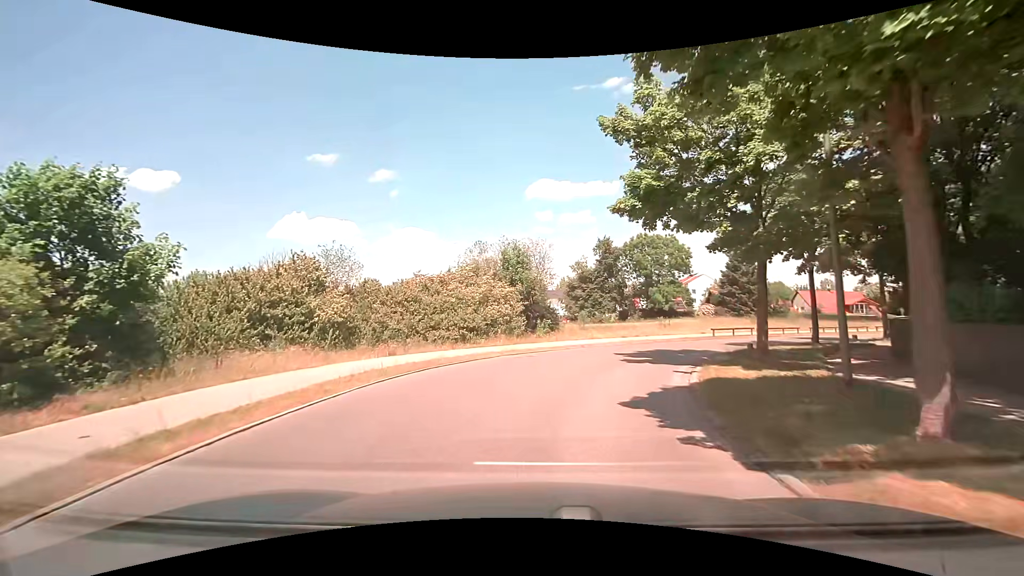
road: residential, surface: asphalt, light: Day
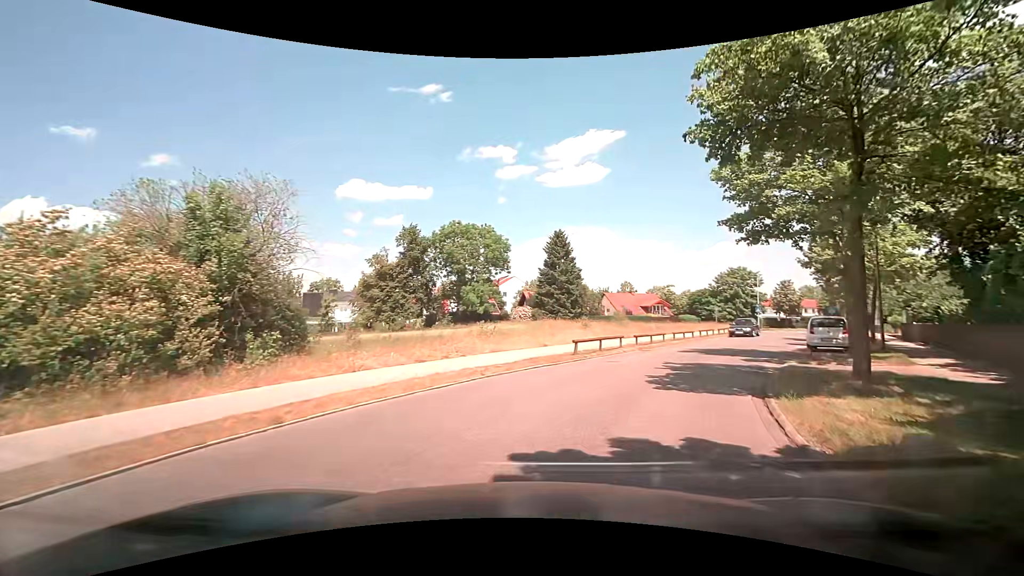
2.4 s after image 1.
(+2.3, +15.9) m; +21°
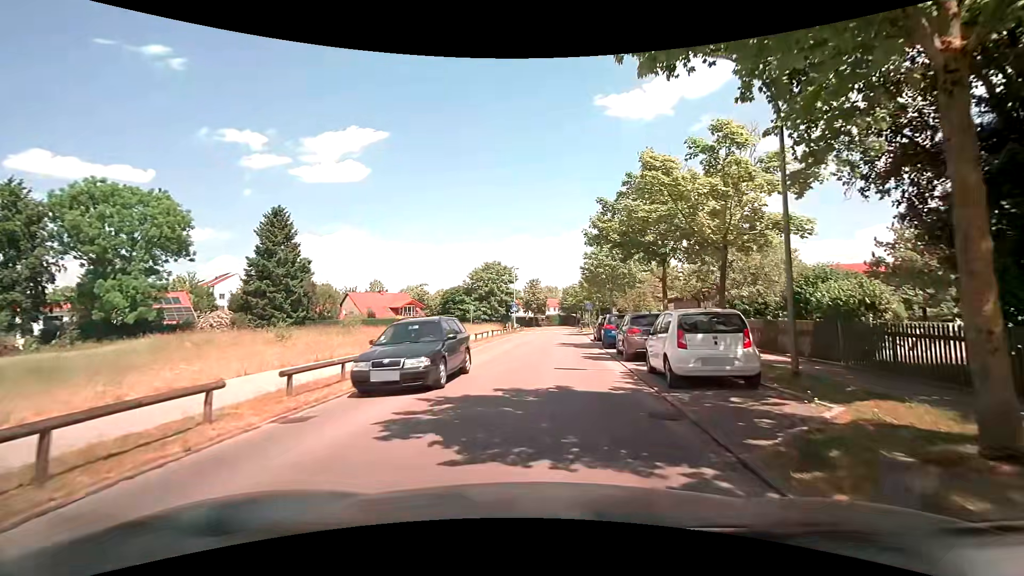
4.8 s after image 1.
(+3.8, +14.3) m; +26°
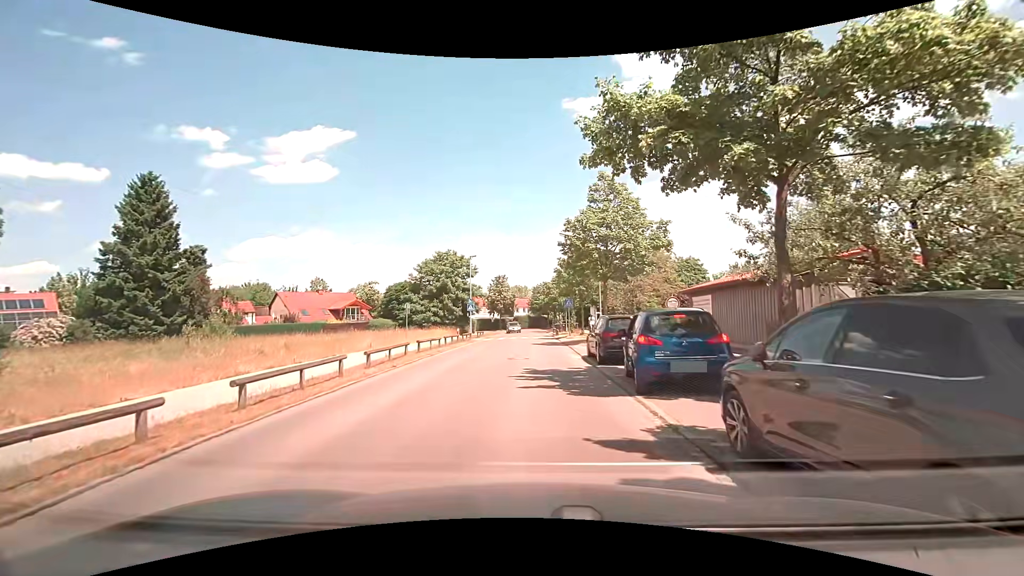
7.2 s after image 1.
(+0.8, +13.4) m; +4°
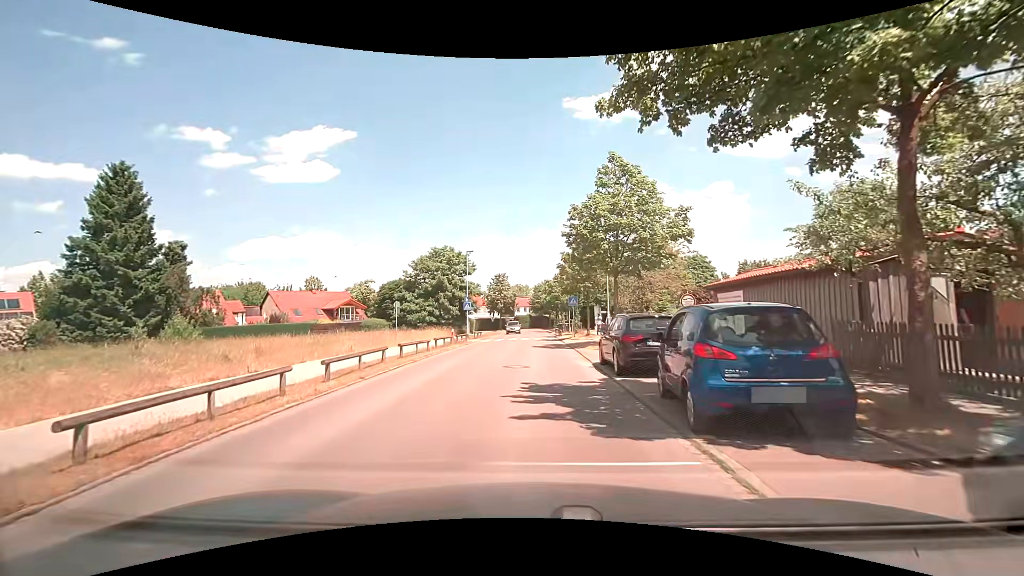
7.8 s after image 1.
(0.0, +3.0) m; 0°
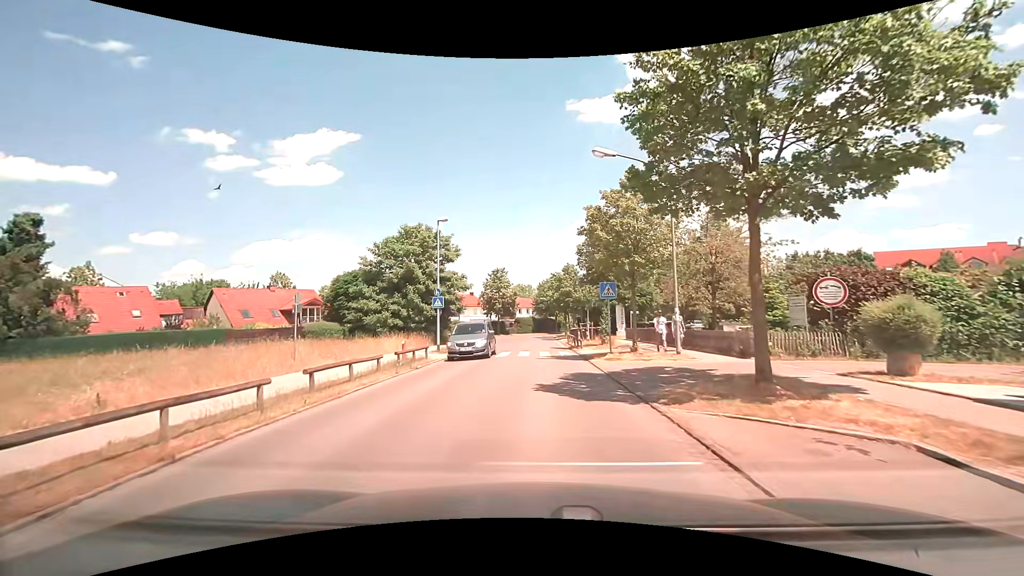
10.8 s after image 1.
(0.0, +14.3) m; 0°
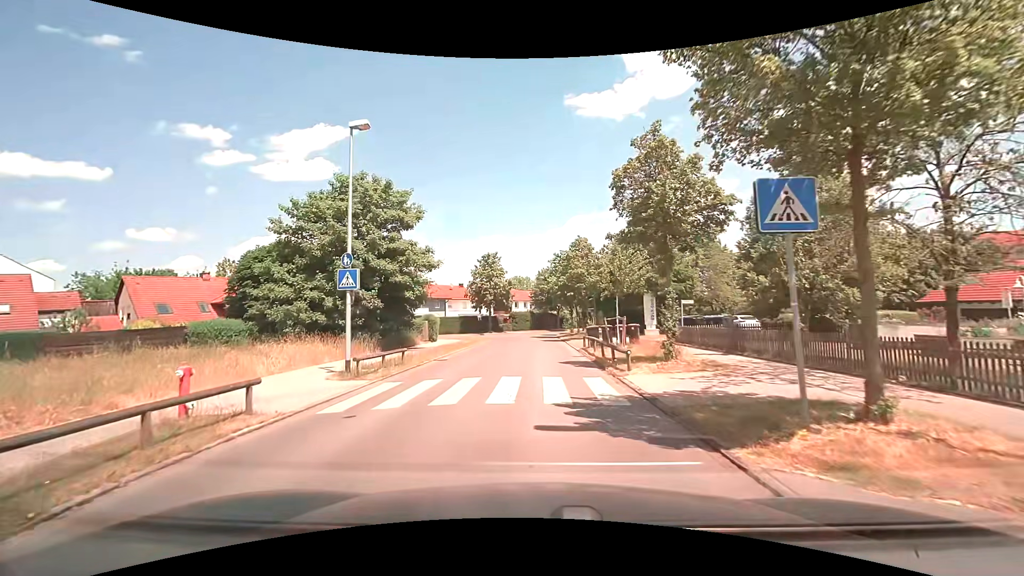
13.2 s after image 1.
(0.0, +13.5) m; 0°
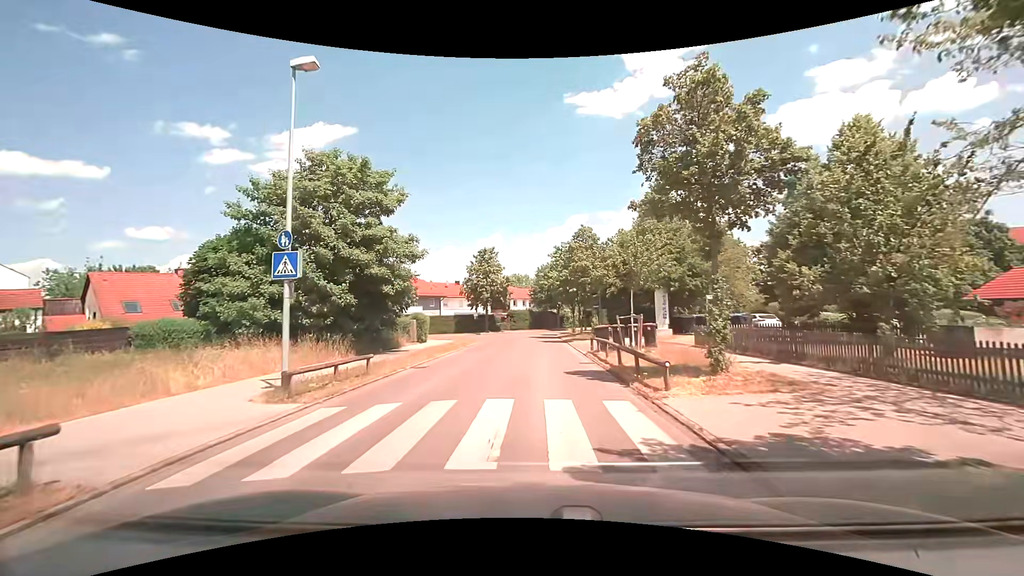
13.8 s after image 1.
(0.0, +3.7) m; -1°
(0, +10) (0, +20) (+1, +30) (0, +40) (-2, +50) (-9, +57) (-17, +62) (-26, +67) (-34, +73) (-42, +79) m
